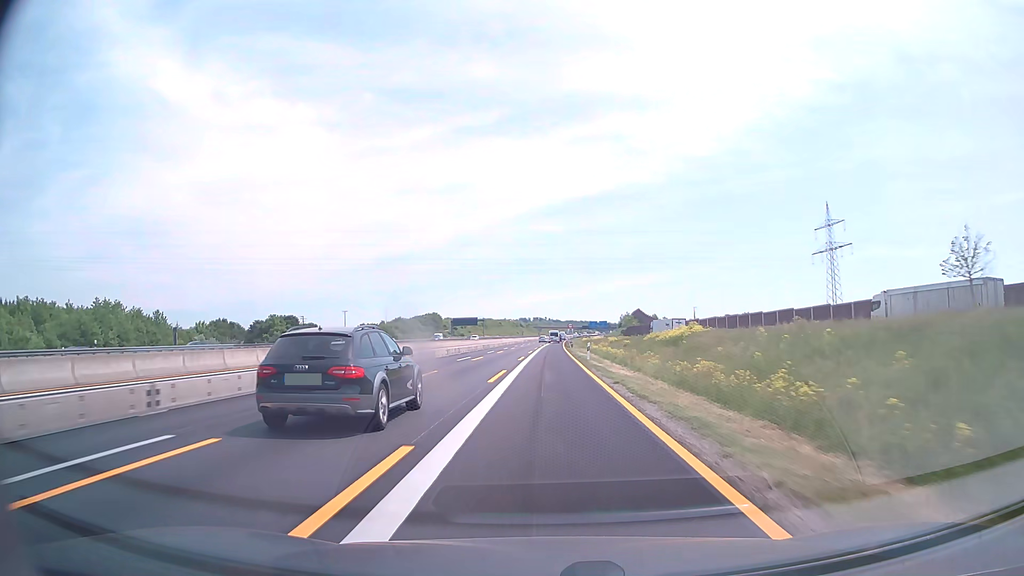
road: motorway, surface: asphalt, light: Day
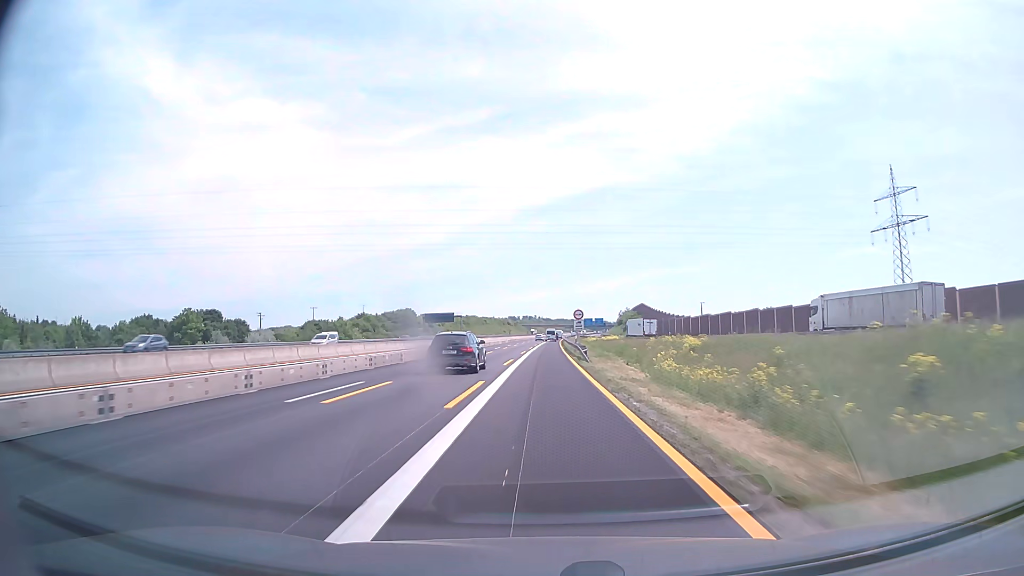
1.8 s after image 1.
(+0.3, +43.0) m; +1°
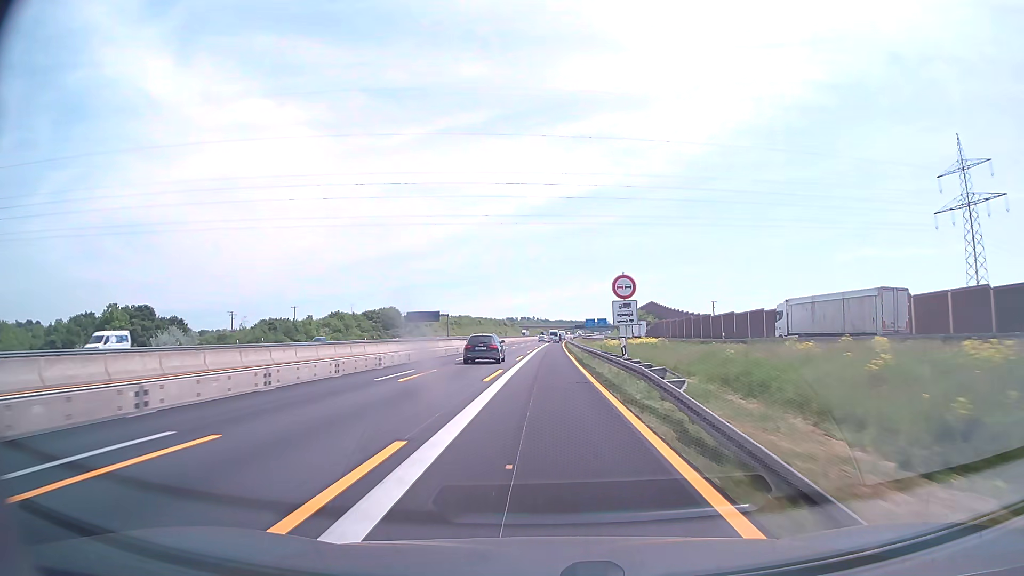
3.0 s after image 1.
(+0.1, +28.7) m; 0°
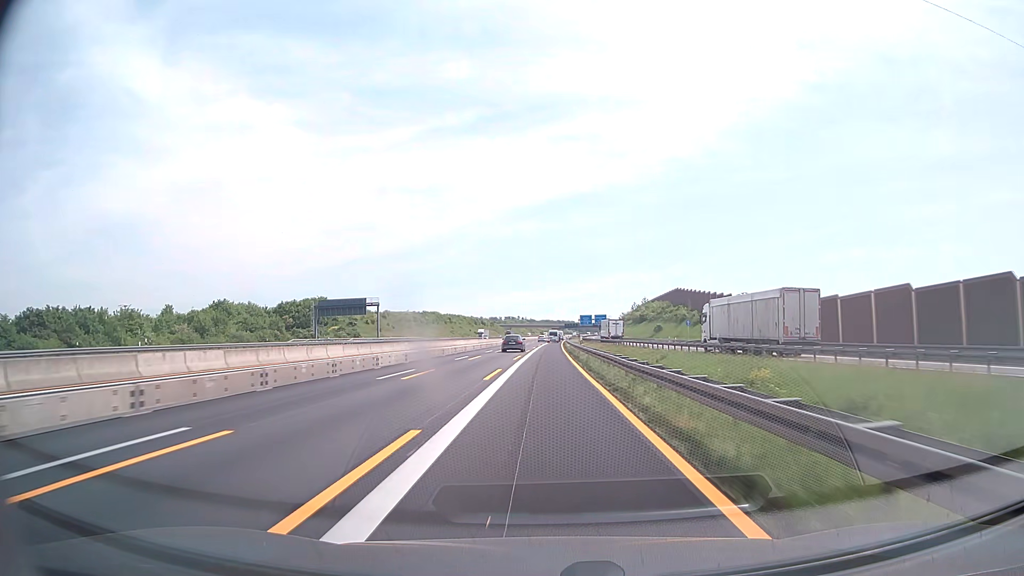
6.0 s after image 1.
(+0.7, +71.6) m; +1°
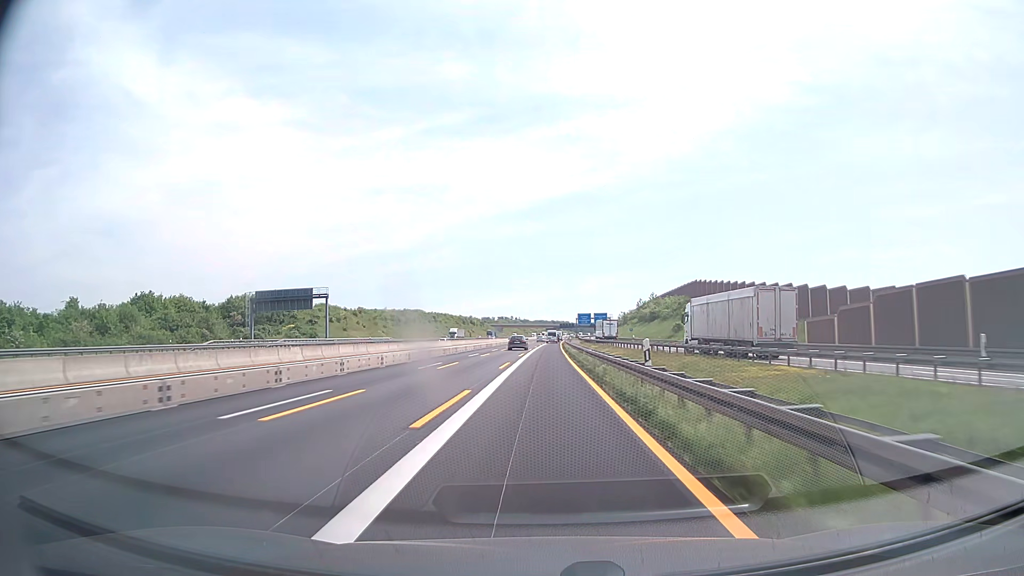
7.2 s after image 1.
(+0.1, +28.7) m; +1°
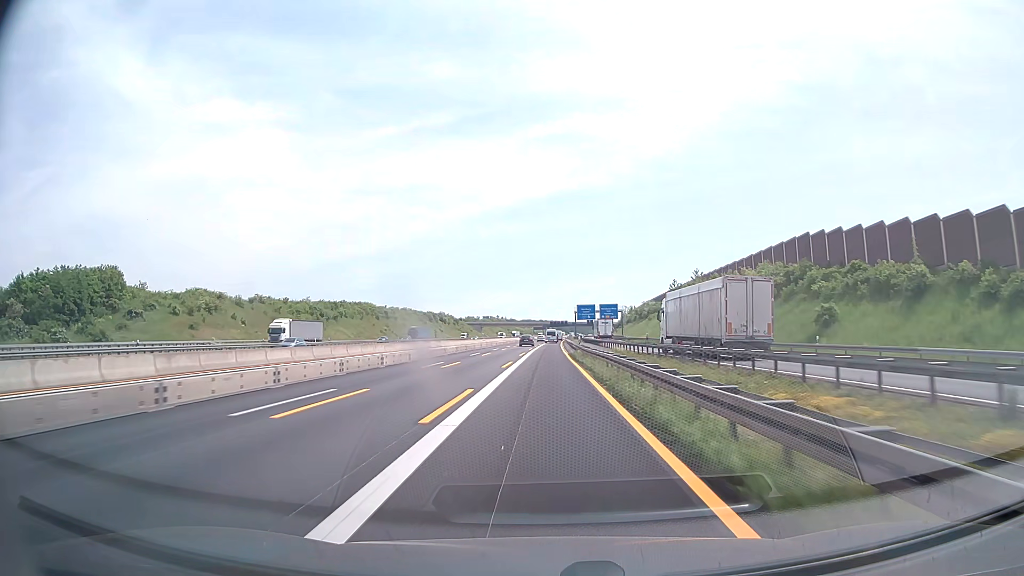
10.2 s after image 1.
(+0.5, +71.6) m; +1°
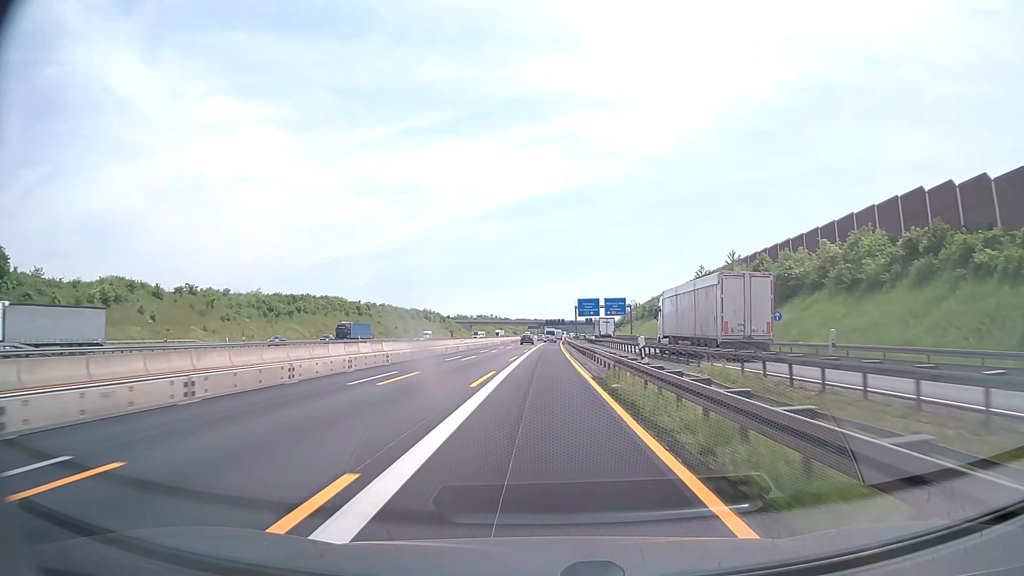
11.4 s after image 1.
(0.0, +28.7) m; 0°
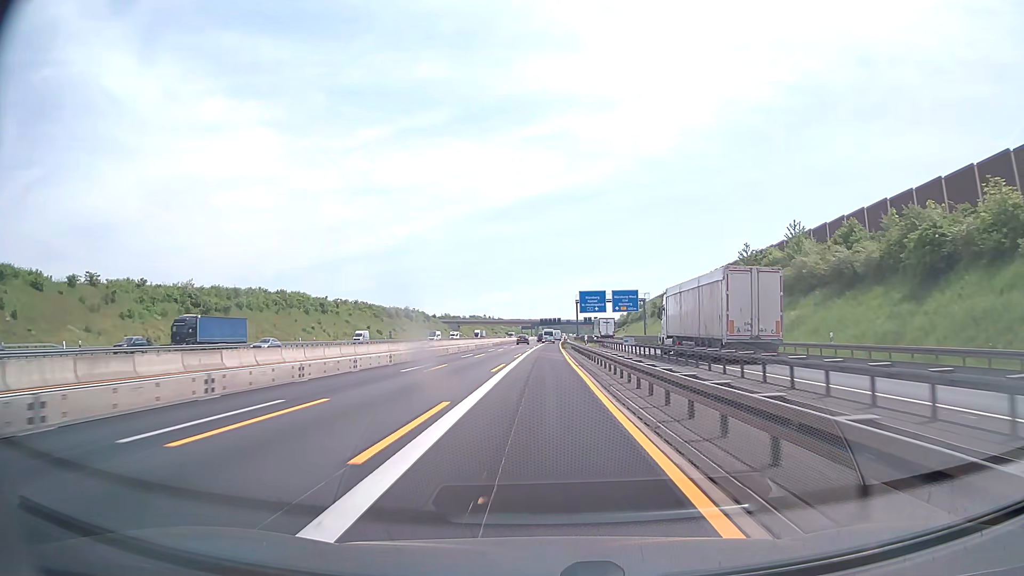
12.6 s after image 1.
(+0.1, +28.7) m; 0°
(0, +10) (0, +20) (0, +30) (0, +40) (0, +50) (0, +60) (0, +70) (+1, +80) (+1, +90) (+1, +100) m
